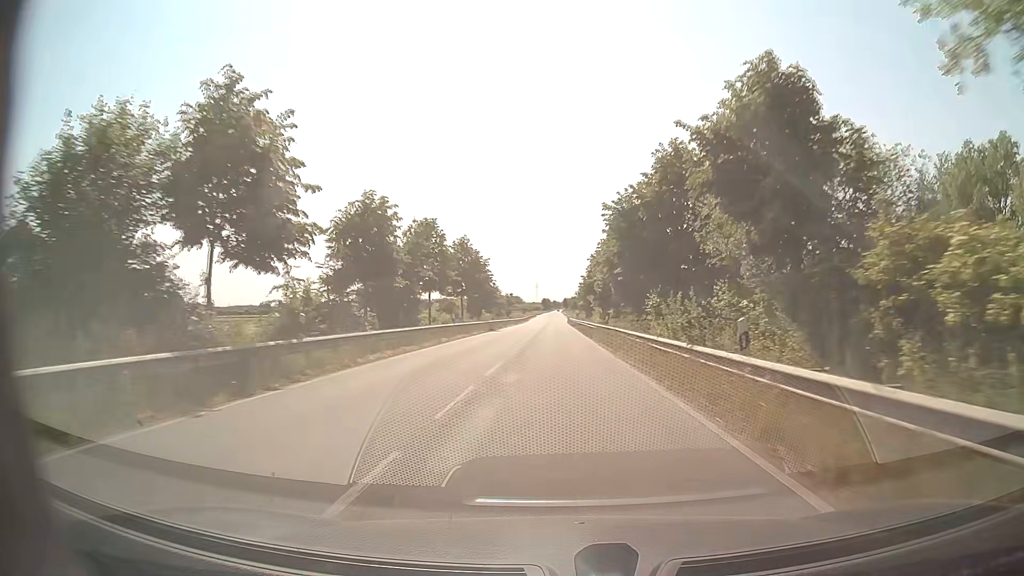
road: secondary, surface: asphalt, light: Day
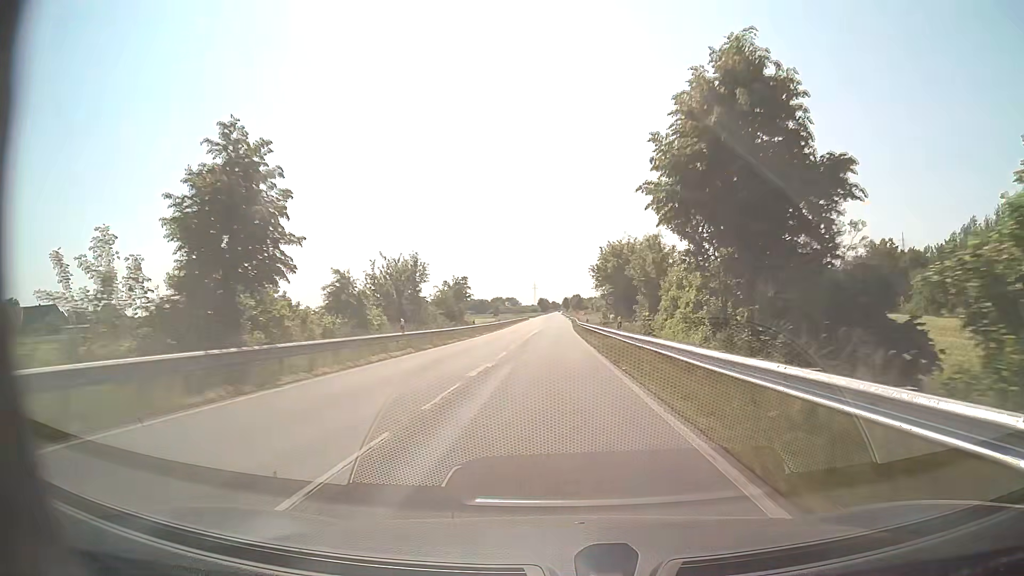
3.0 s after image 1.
(+0.1, +59.1) m; 0°
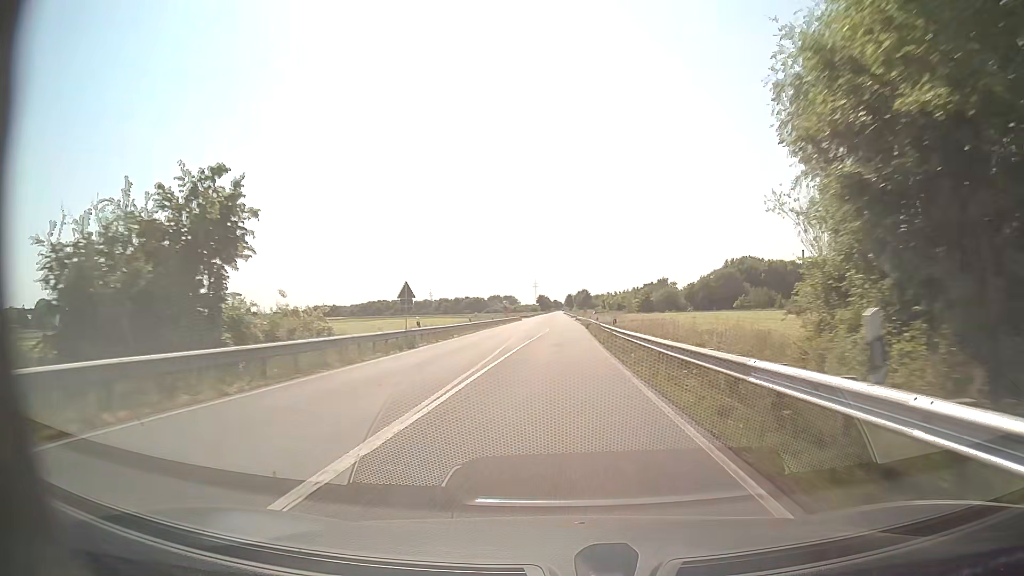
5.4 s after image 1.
(-0.1, +47.1) m; 0°
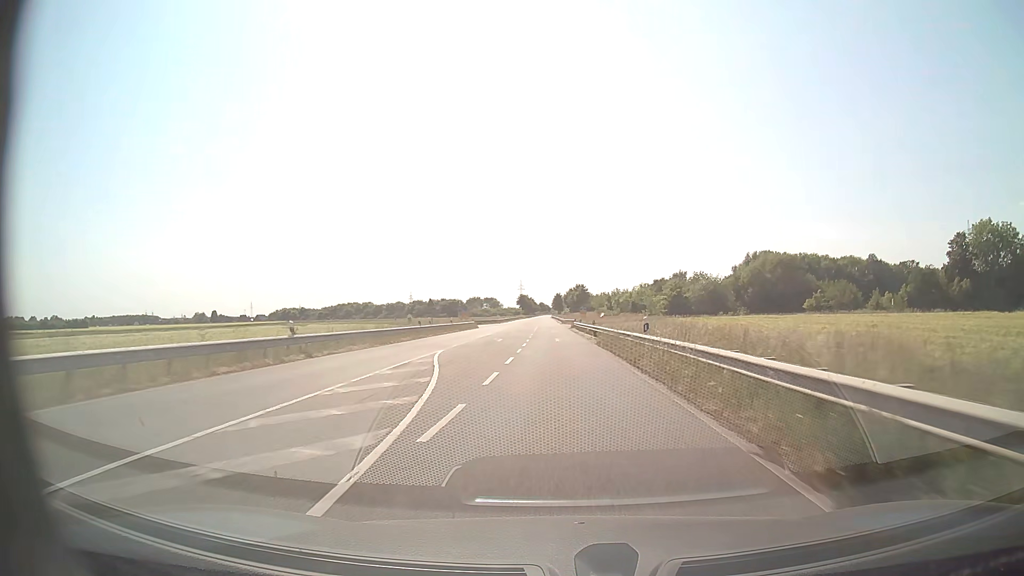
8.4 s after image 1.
(+0.7, +58.9) m; +1°
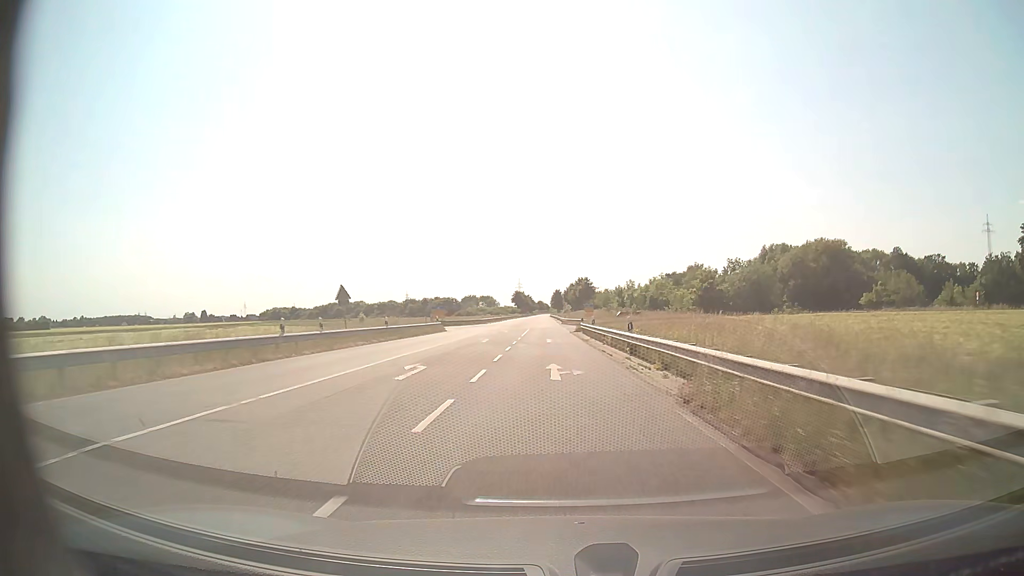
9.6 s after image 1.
(0.0, +23.6) m; 0°
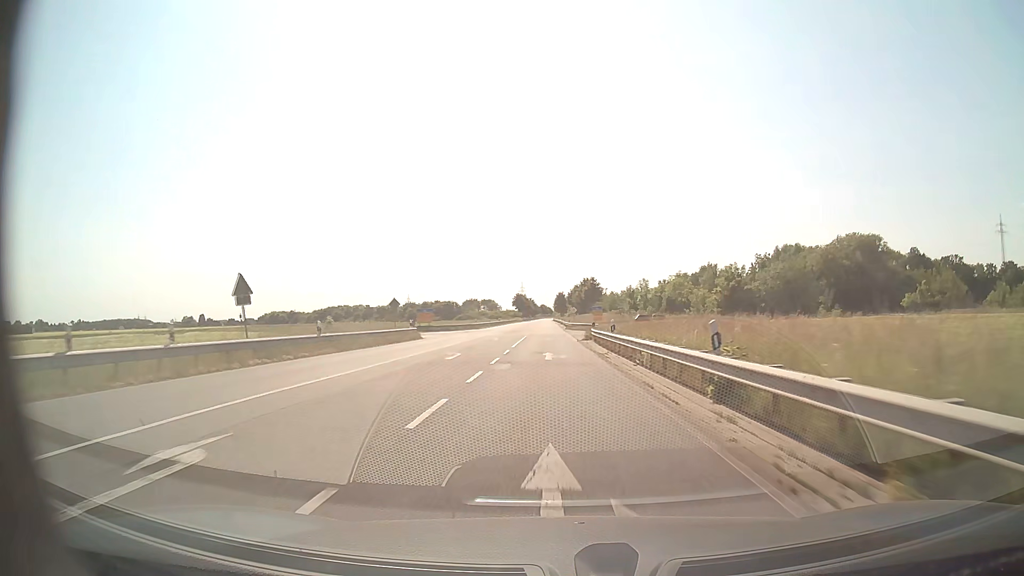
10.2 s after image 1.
(0.0, +11.8) m; 0°
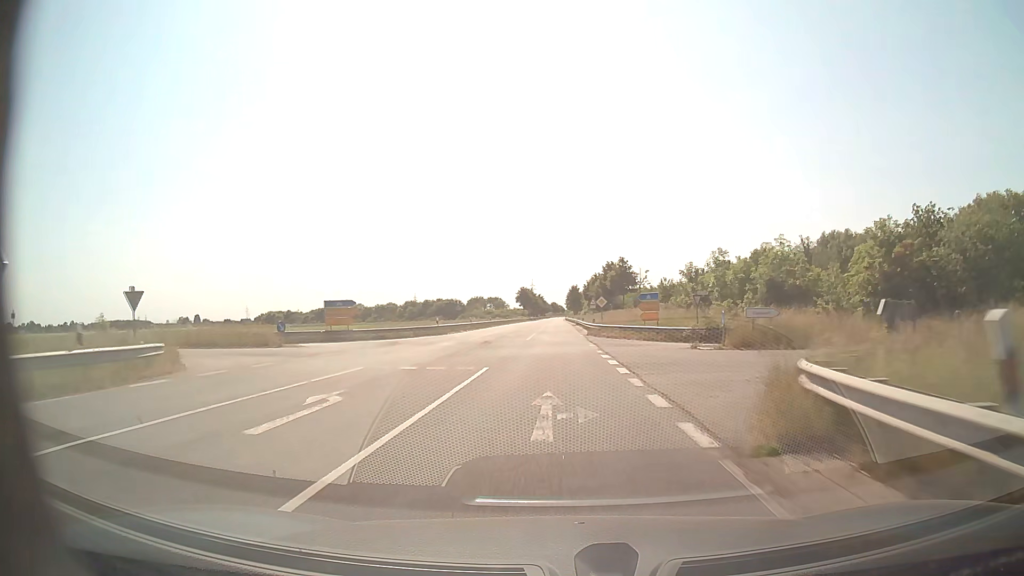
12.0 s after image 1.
(-0.3, +35.3) m; -1°
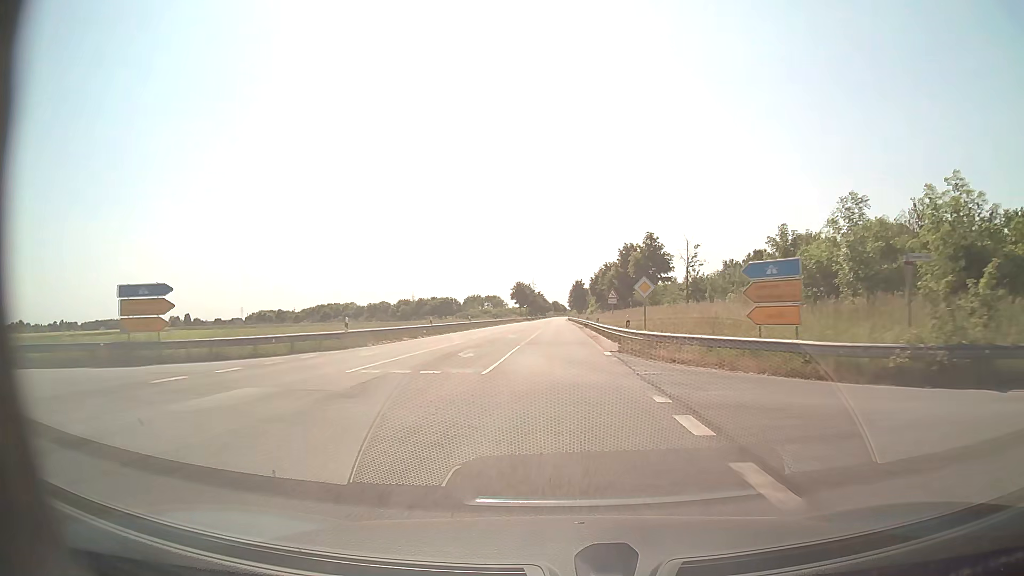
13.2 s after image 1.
(0.0, +23.5) m; 0°
(0, +10) (0, +20) (0, +30) (0, +40) (0, +50) (0, +60) (0, +70) (0, +80) (0, +90) (0, +100) m
